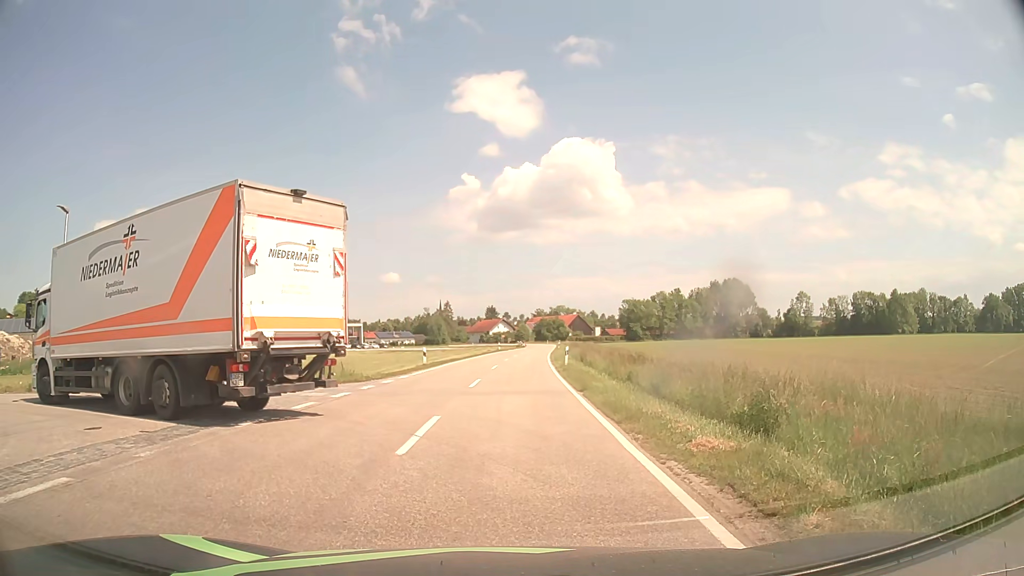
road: tertiary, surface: asphalt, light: Day
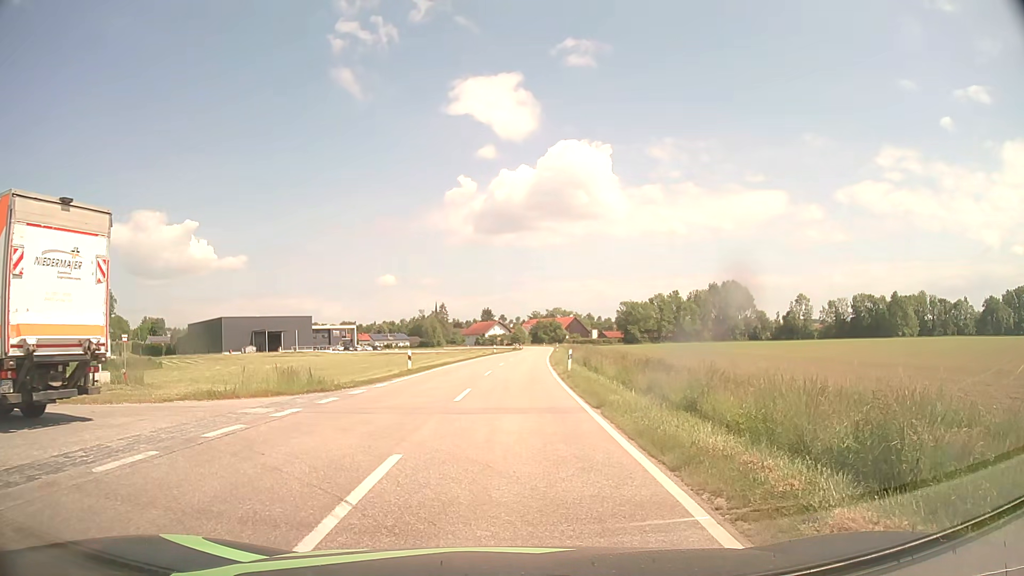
(0.0, +4.0) m; 0°
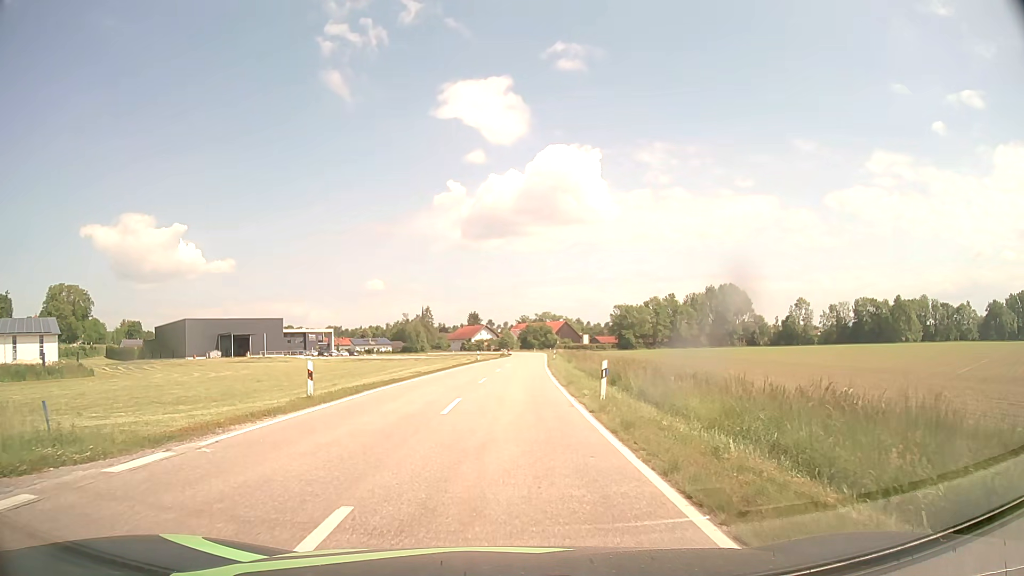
(+0.2, +14.7) m; +1°
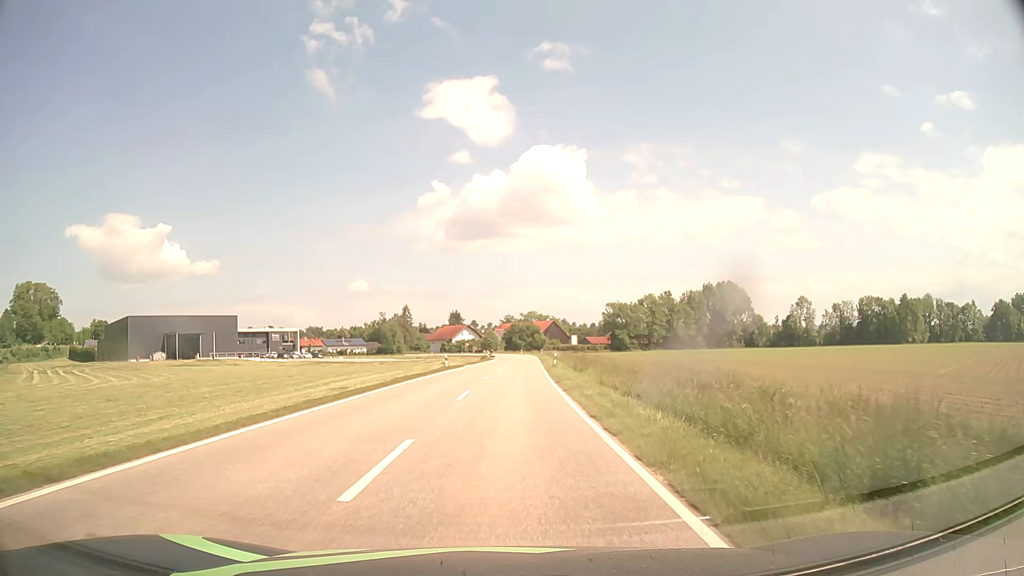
(+0.3, +20.4) m; +1°
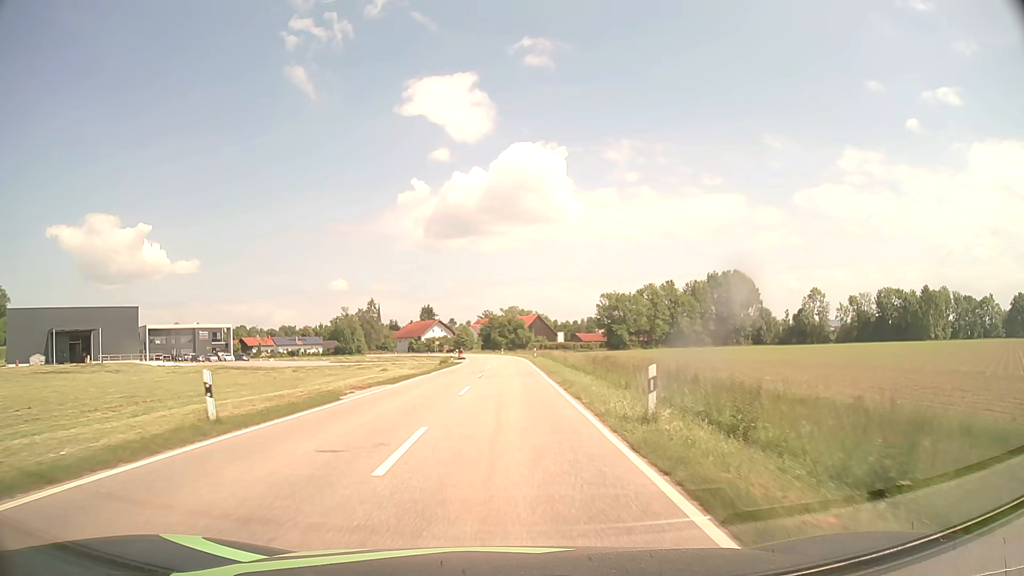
(+0.7, +35.6) m; +2°
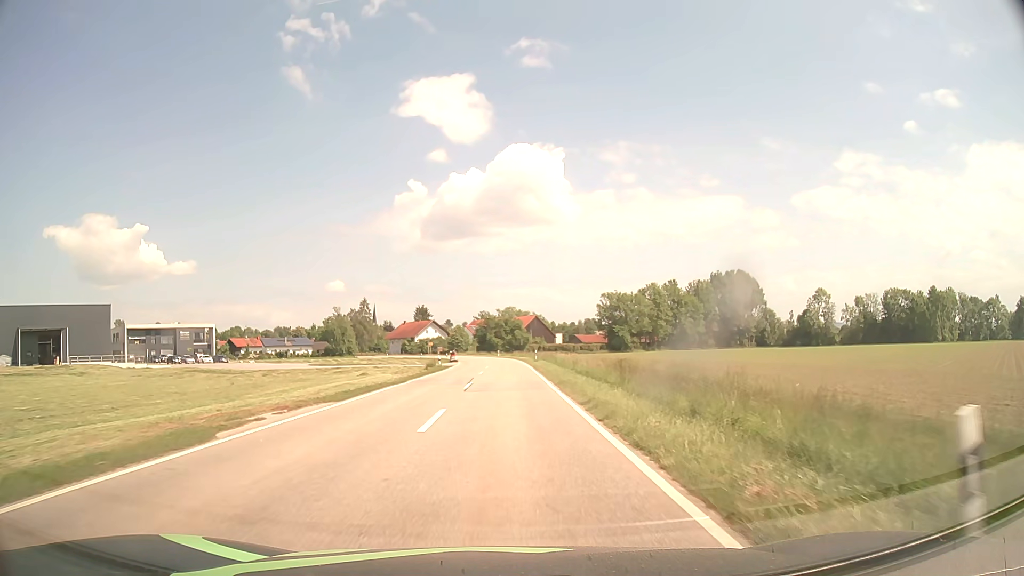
(0.0, +8.3) m; 0°
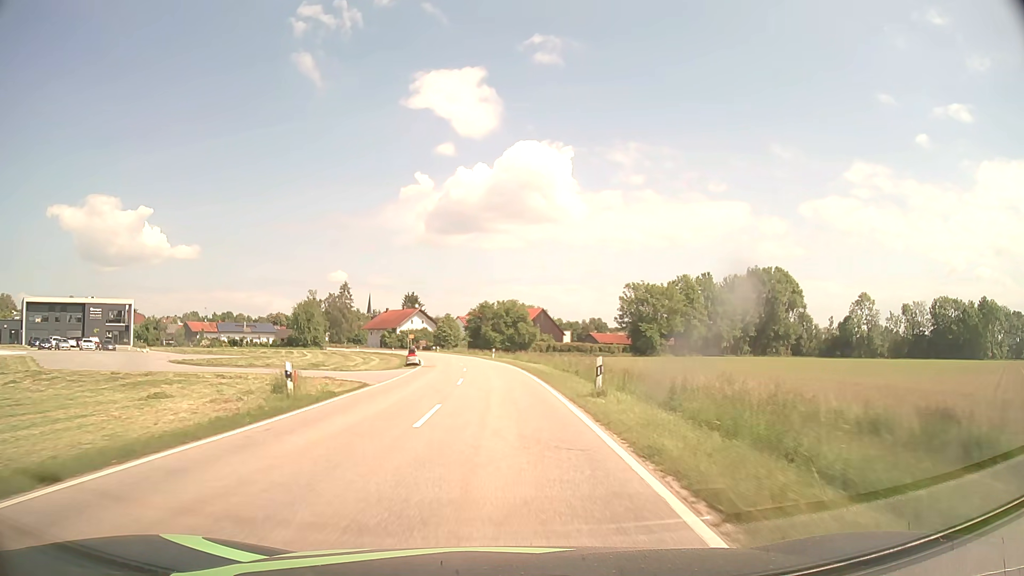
(+0.1, +36.3) m; 0°
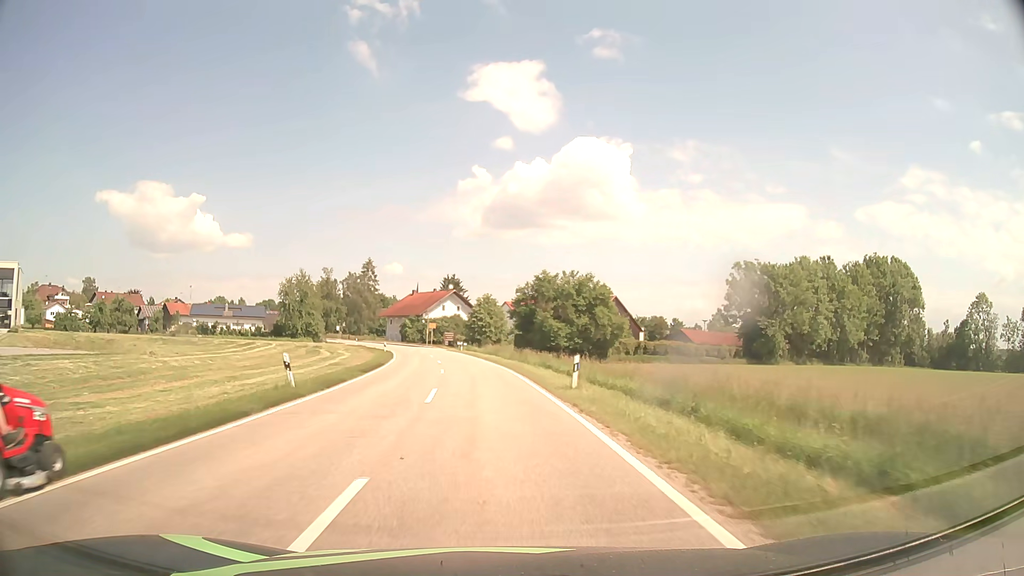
(-1.4, +44.5) m; -5°
(0, +10) (-1, +20) (-1, +30) (-2, +40) (-4, +50) (-5, +60) (-7, +69) (-10, +79) (-13, +89) (-16, +98) m
